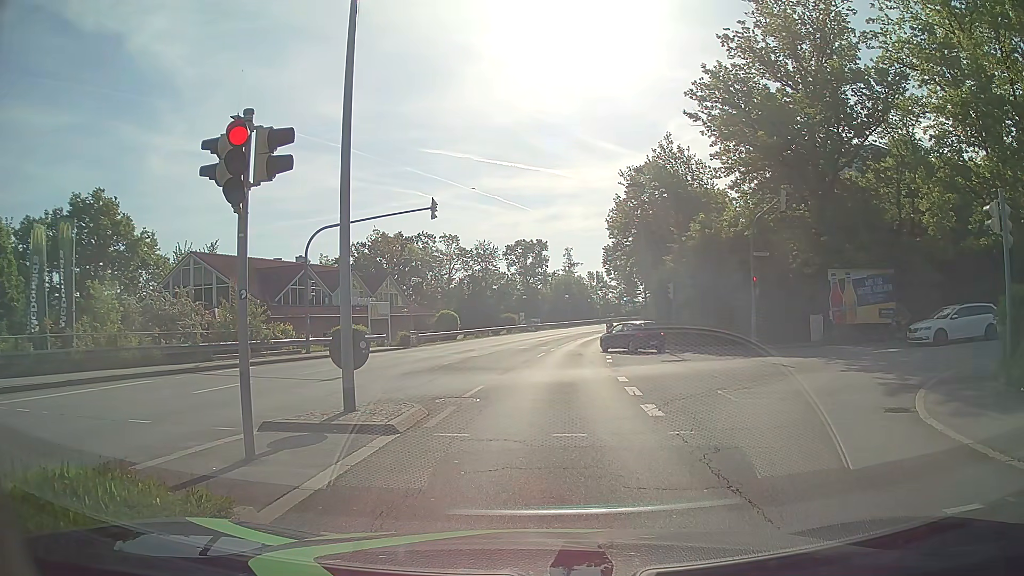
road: tertiary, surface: asphalt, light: Day
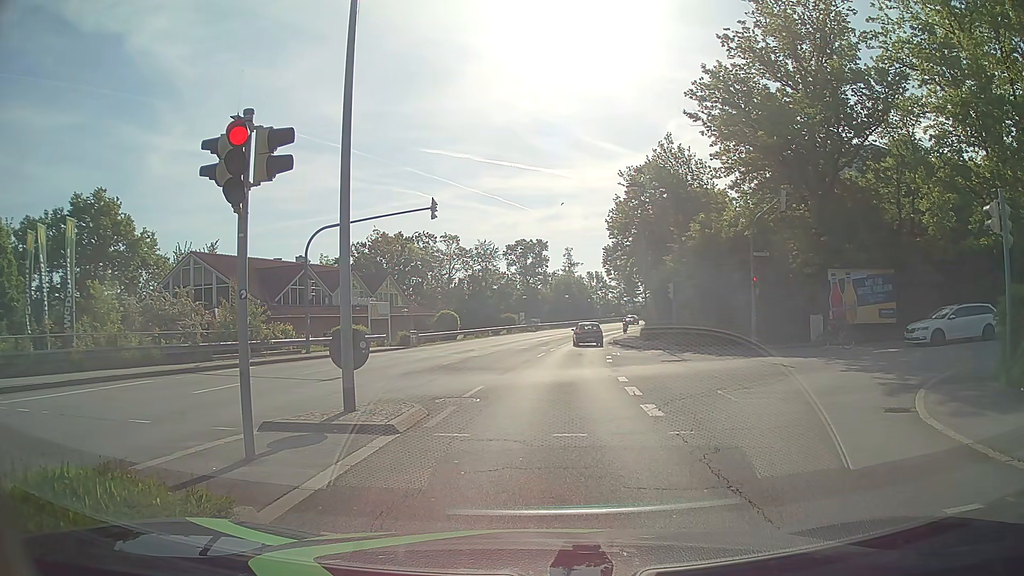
(0.0, 0.0) m; 0°
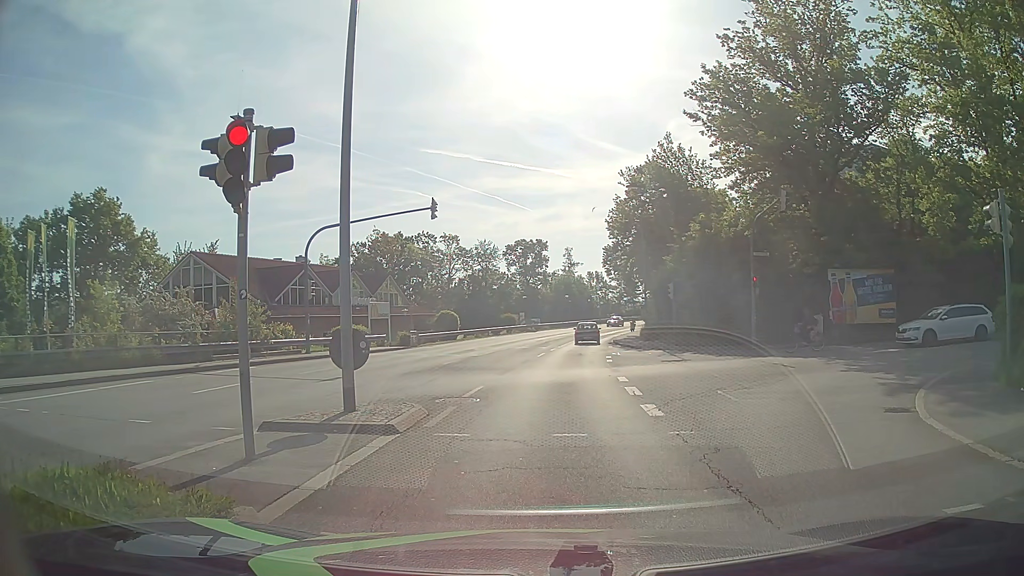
(0.0, 0.0) m; 0°
(0, +10) (+1, +20) (+2, +30) (+3, +40) (+4, +50) (+6, +60) (+8, +69) (+11, +79) (+14, +89) (+18, +98) m
